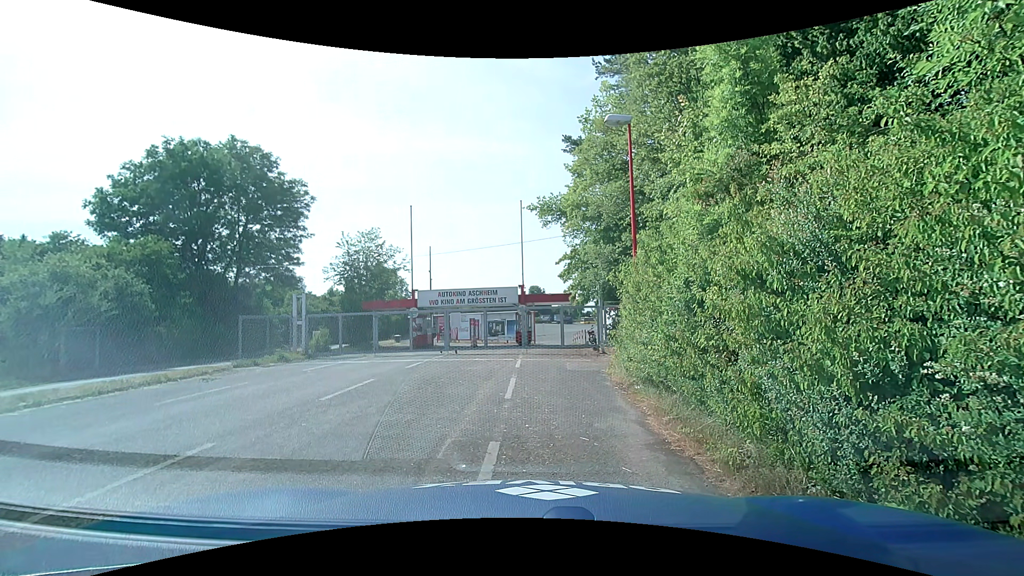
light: Day
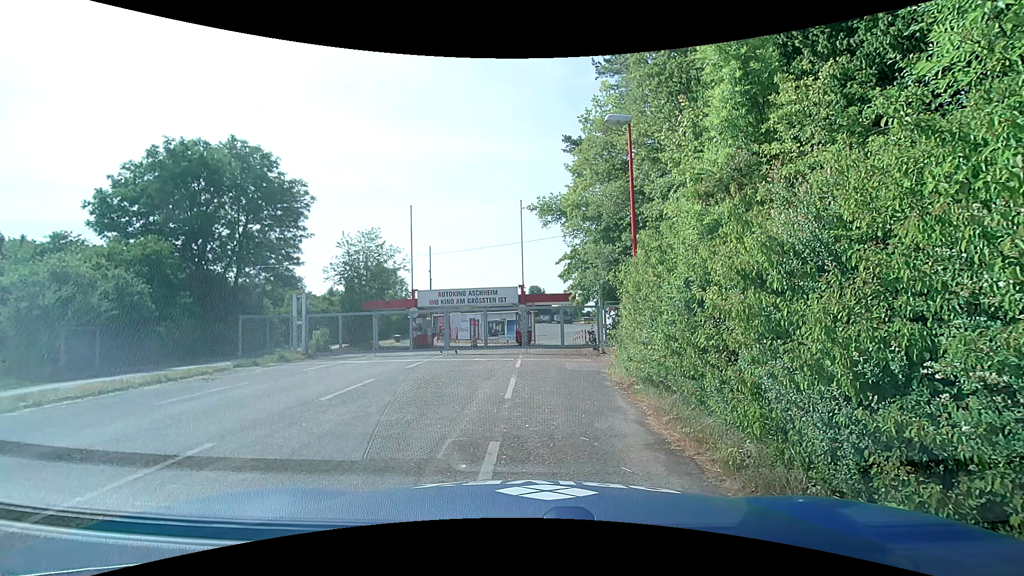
(0.0, 0.0) m; 0°
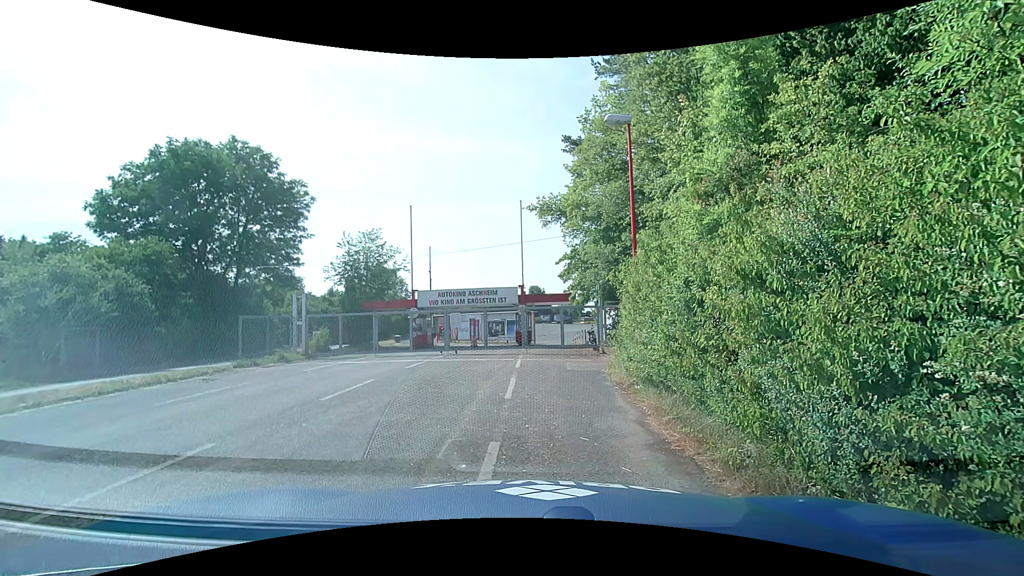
(0.0, 0.0) m; 0°
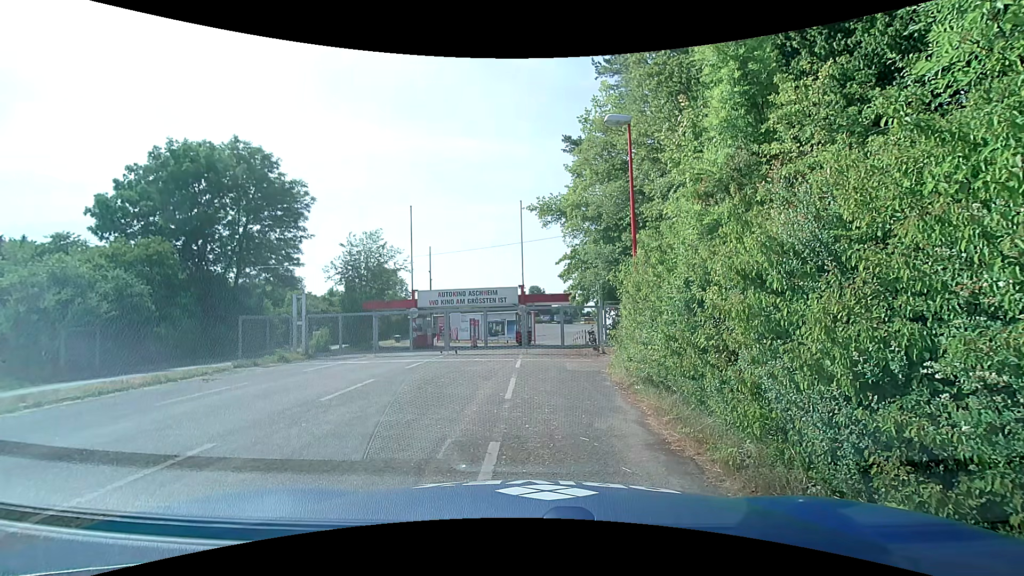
(0.0, 0.0) m; 0°
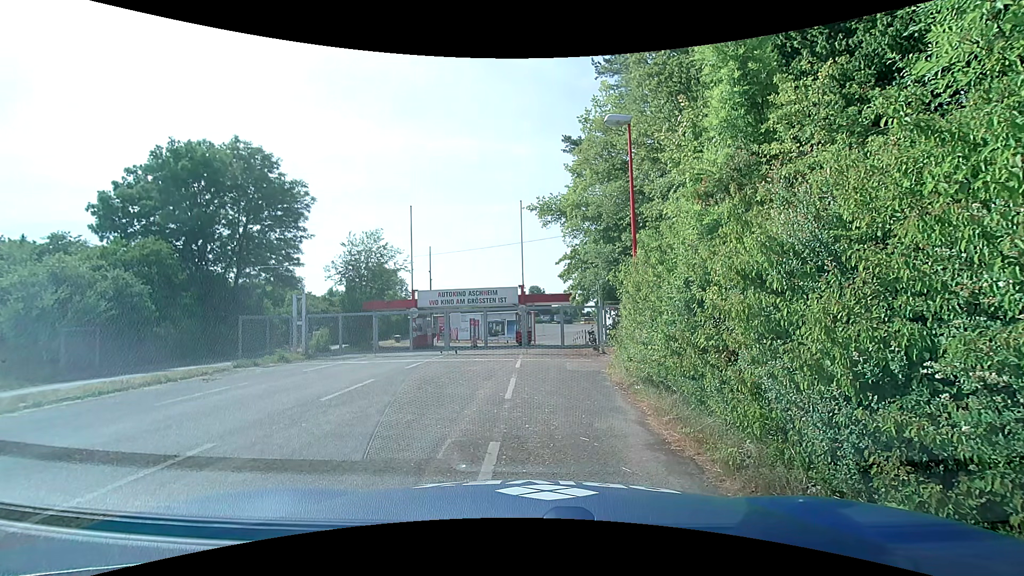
(0.0, 0.0) m; 0°
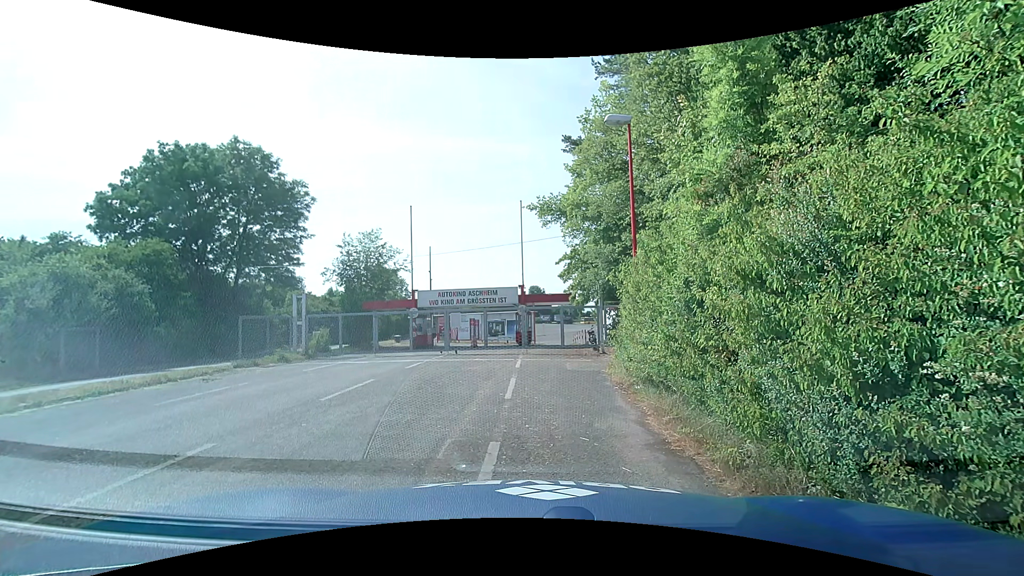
(0.0, 0.0) m; 0°
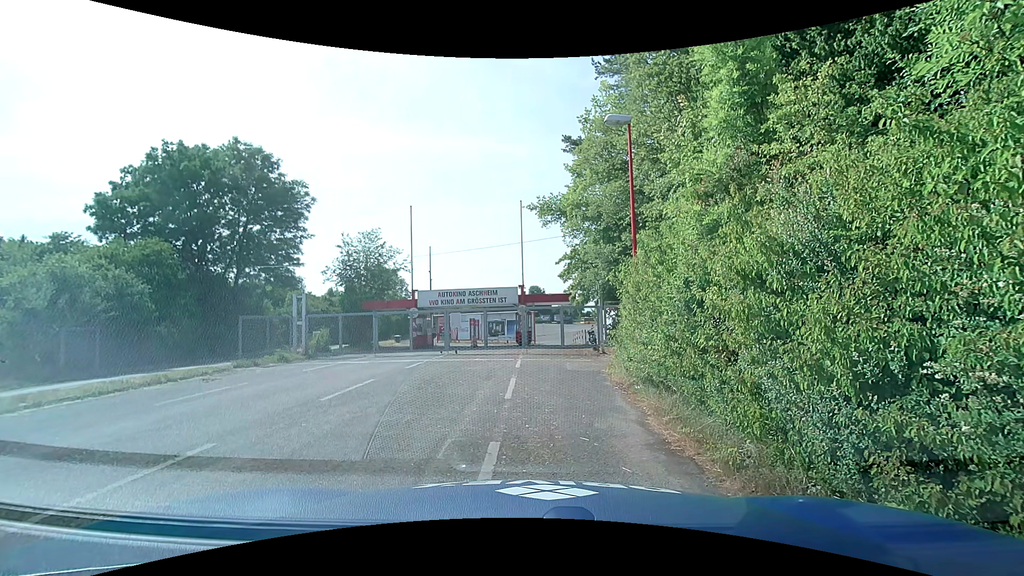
(0.0, 0.0) m; 0°
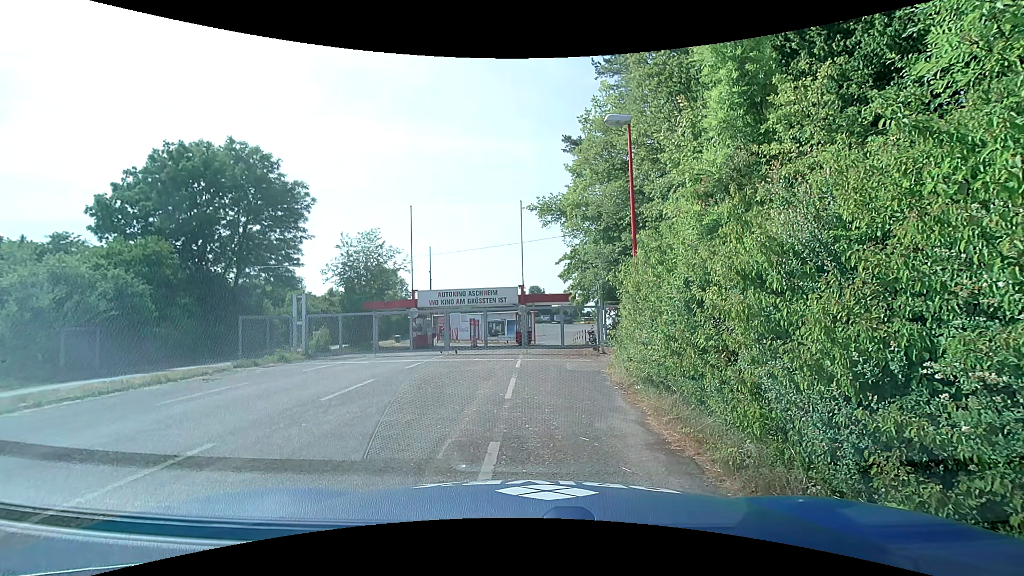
(0.0, 0.0) m; 0°
